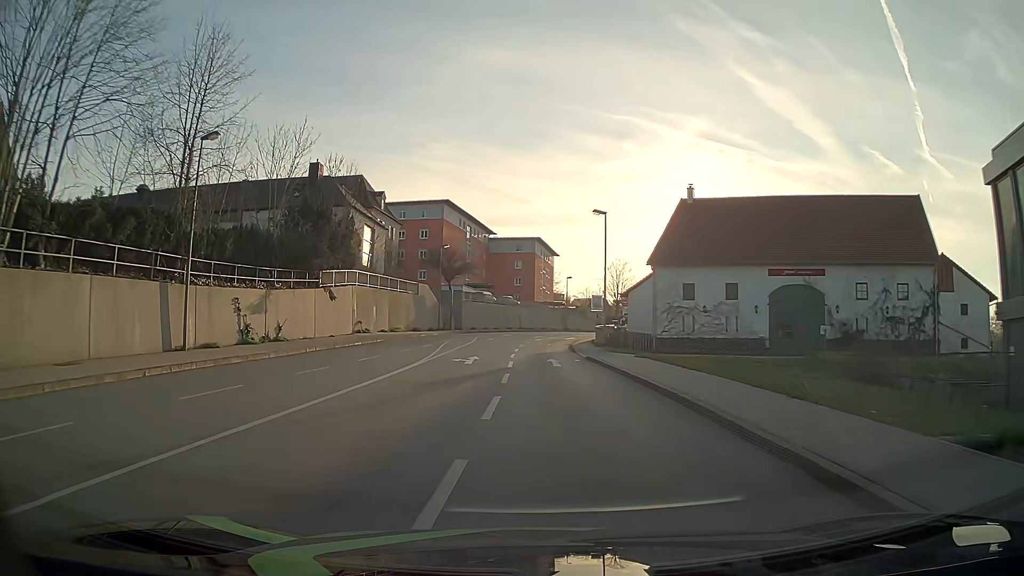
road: tertiary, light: Day
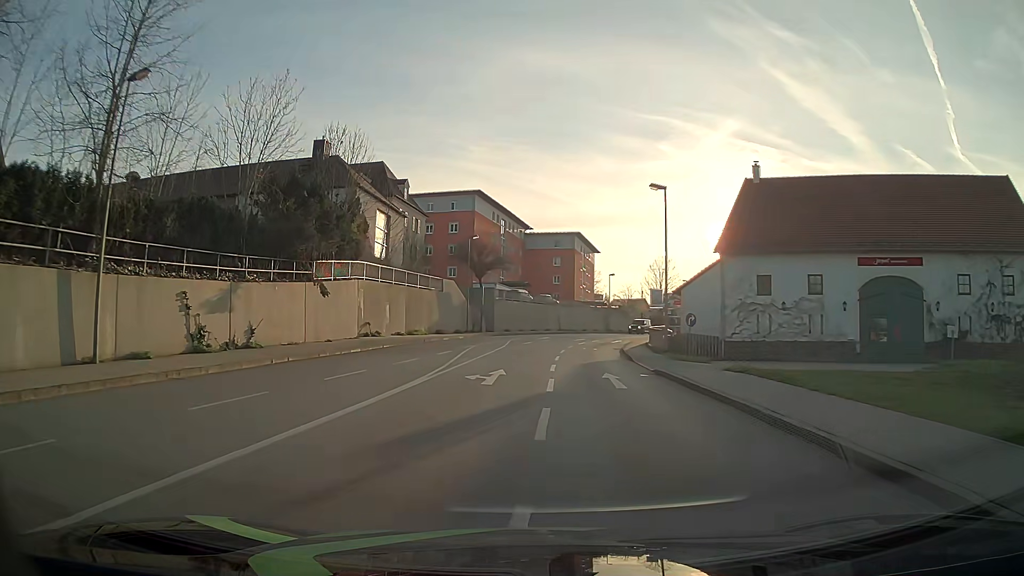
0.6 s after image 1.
(-0.3, +7.6) m; -4°
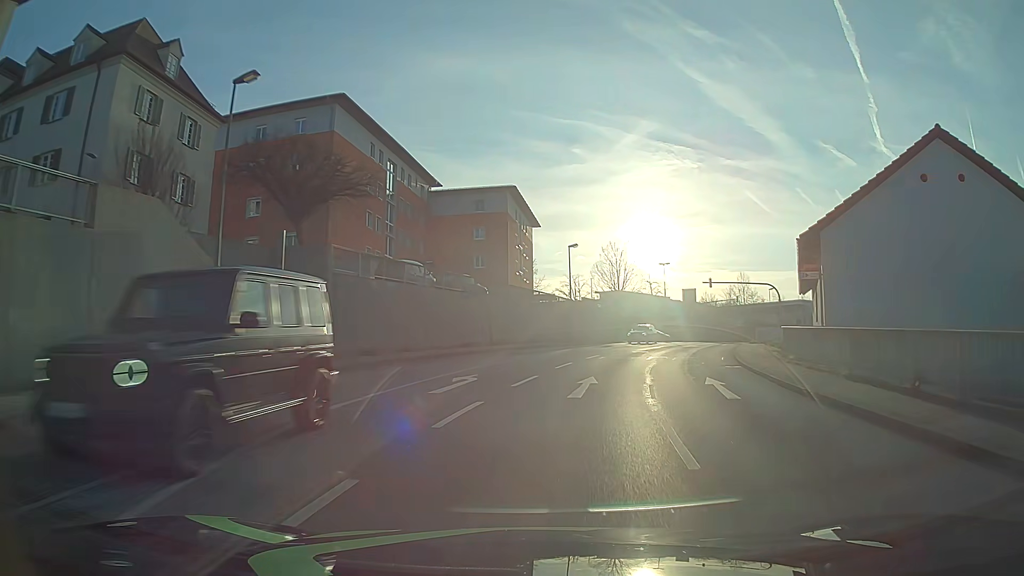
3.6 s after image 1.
(+0.6, +38.1) m; +6°
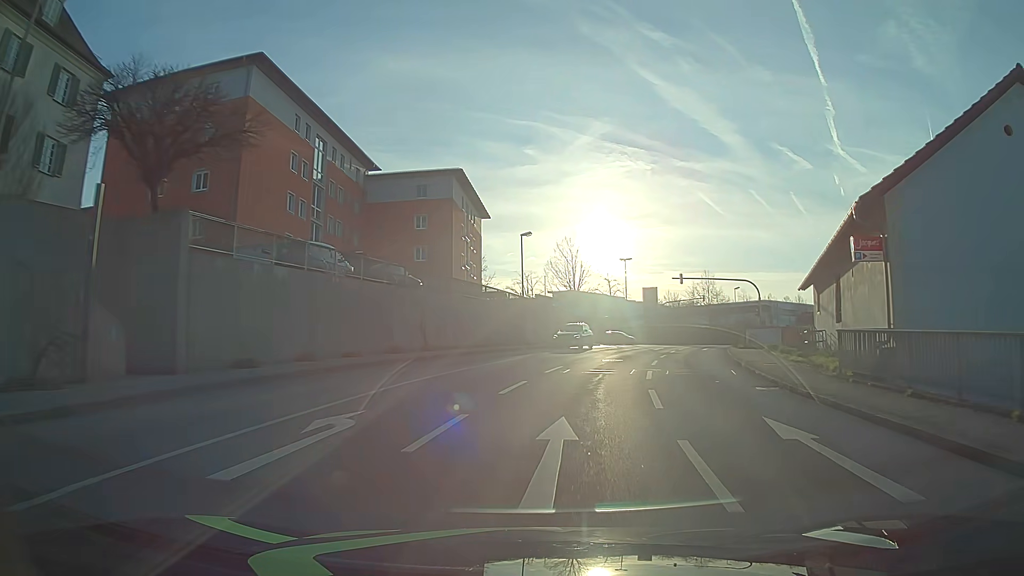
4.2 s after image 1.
(+0.3, +7.6) m; +4°
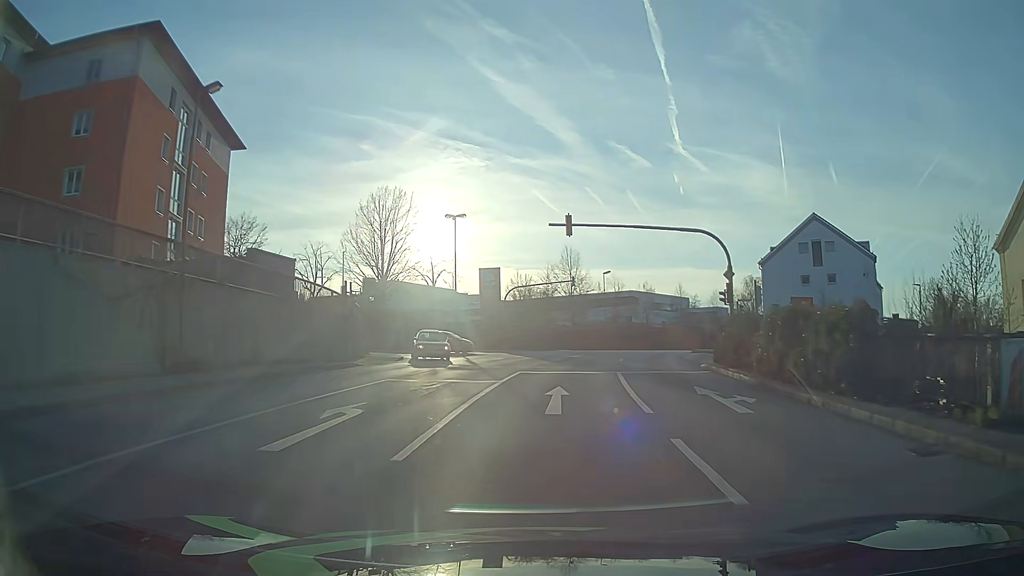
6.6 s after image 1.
(+3.9, +30.0) m; +14°
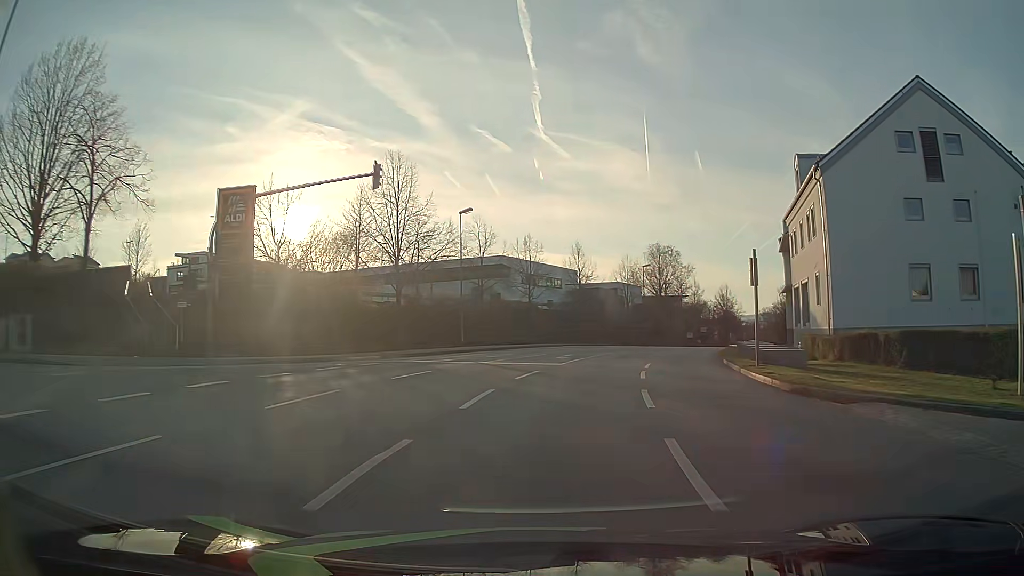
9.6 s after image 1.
(+3.7, +38.4) m; +12°
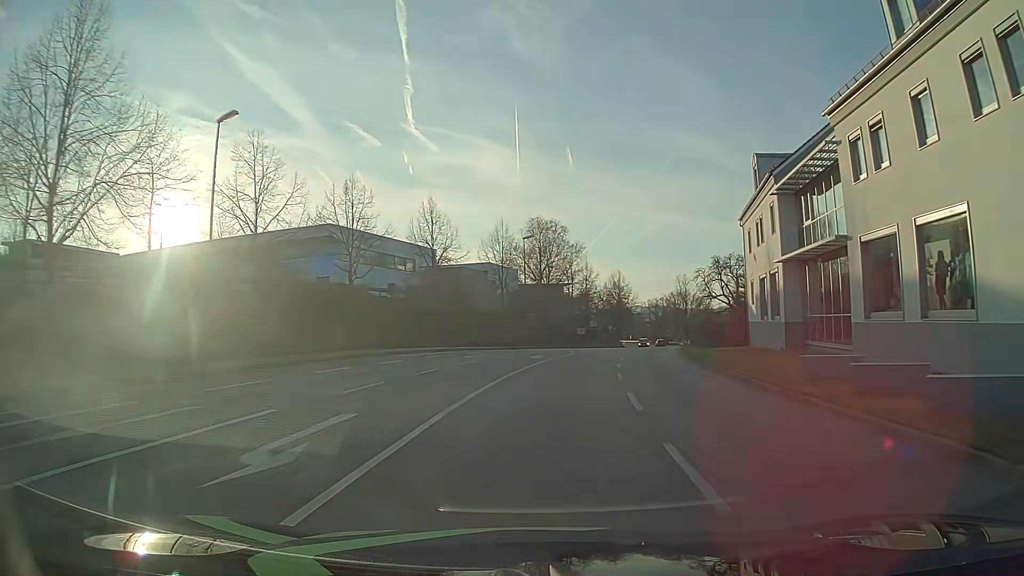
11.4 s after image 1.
(+2.4, +23.2) m; +12°
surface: asphalt
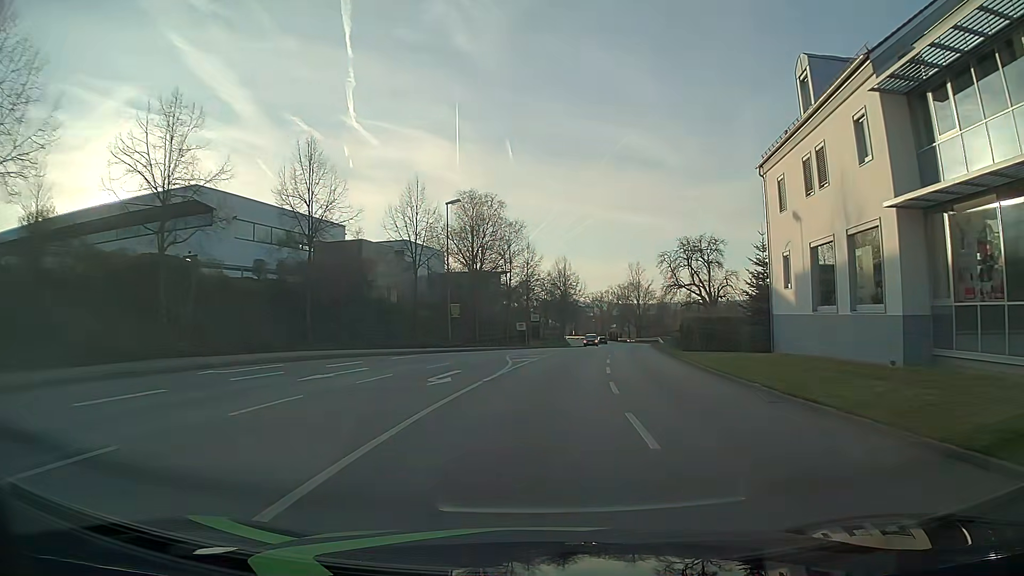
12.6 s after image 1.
(+0.6, +15.7) m; +5°
(0, +10) (+1, +20) (+2, +30) (+3, +40) (+4, +50) (+6, +60) (+8, +69) (+9, +79) (+11, +89) (+12, +99) m
